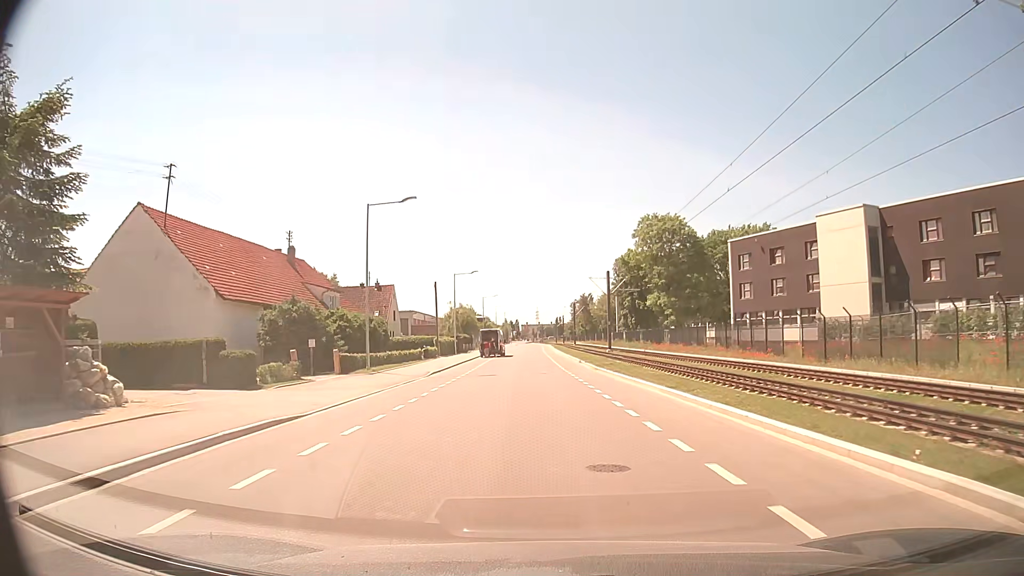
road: residential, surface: asphalt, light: Day
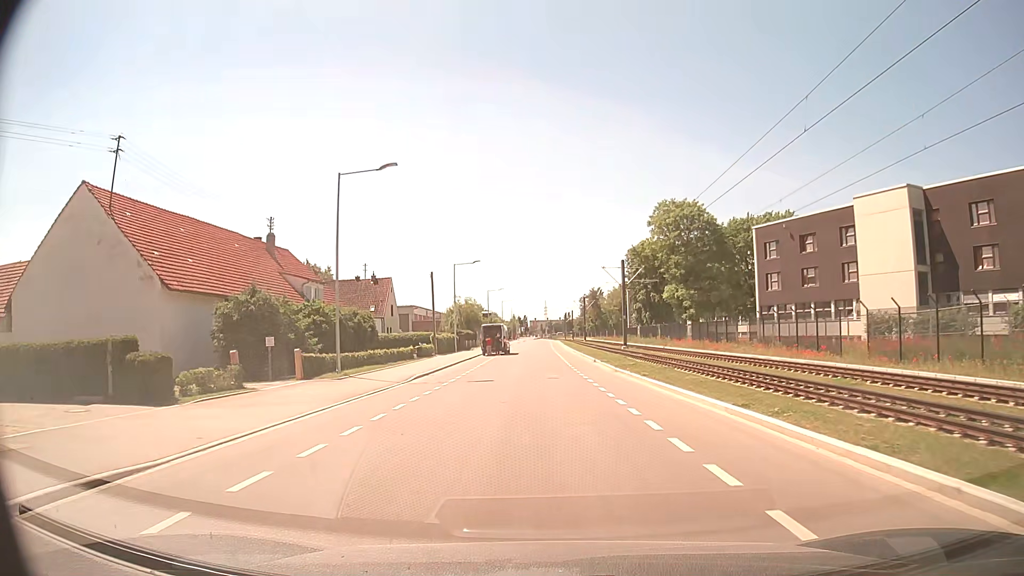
(0.0, +6.1) m; -1°
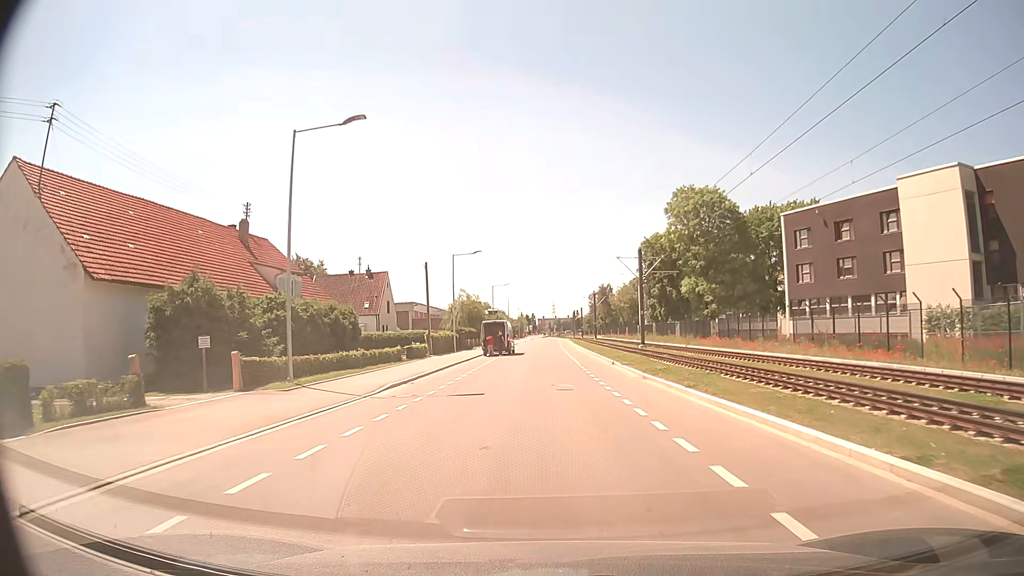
(0.0, +6.2) m; -1°
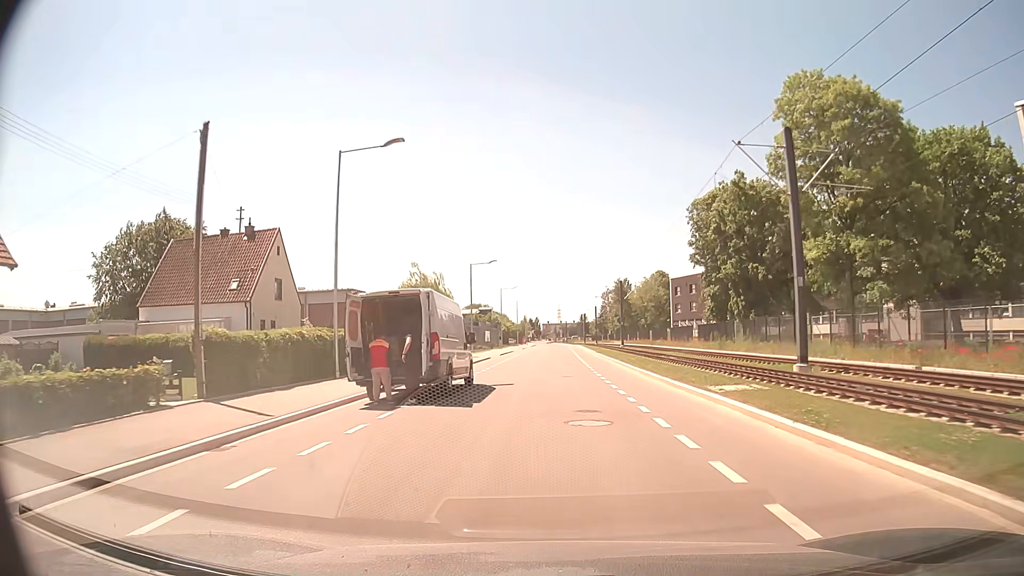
(-0.1, +34.0) m; 0°
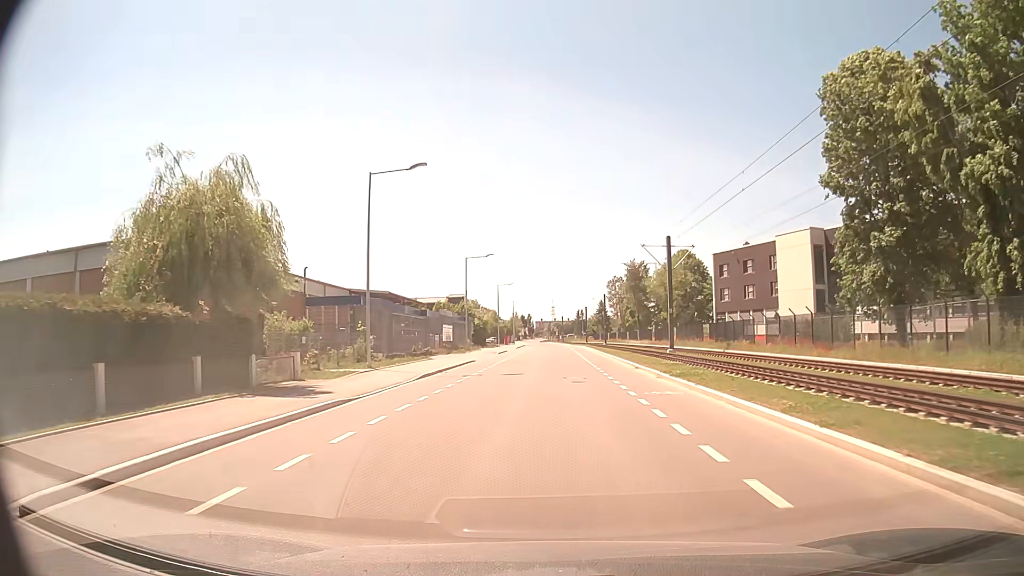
(+0.1, +35.1) m; +1°
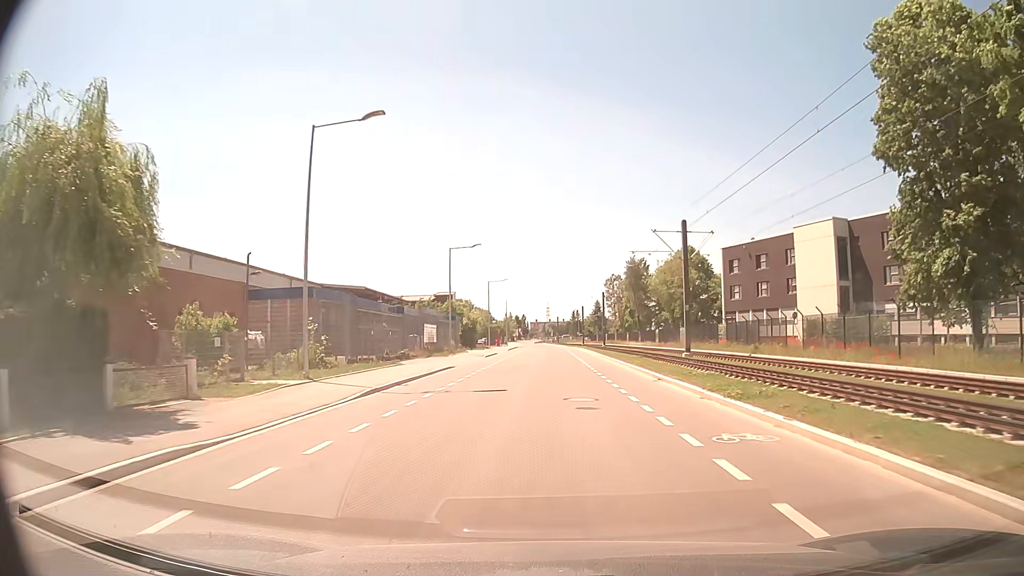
(0.0, +7.0) m; 0°
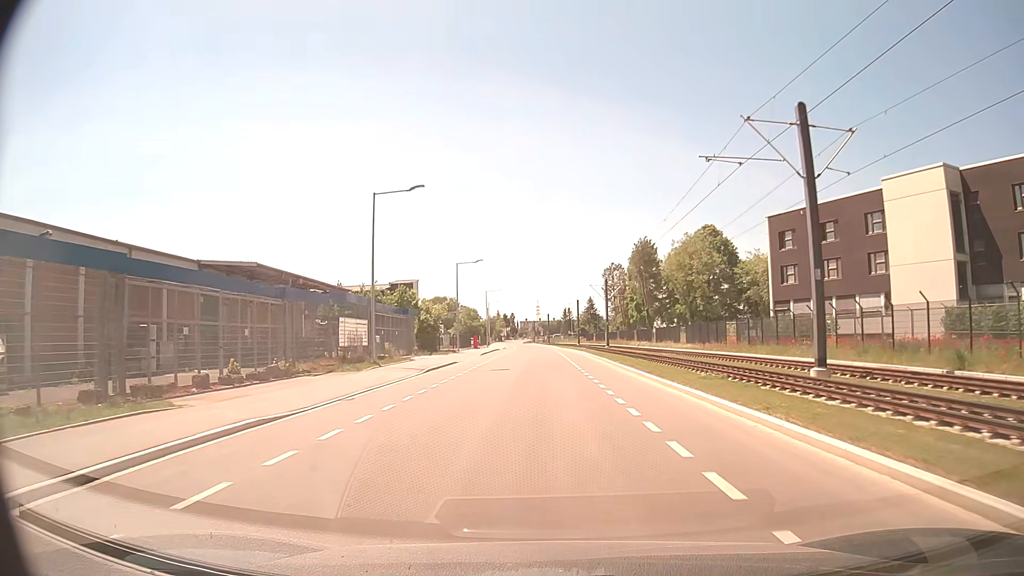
(+0.2, +20.8) m; +1°
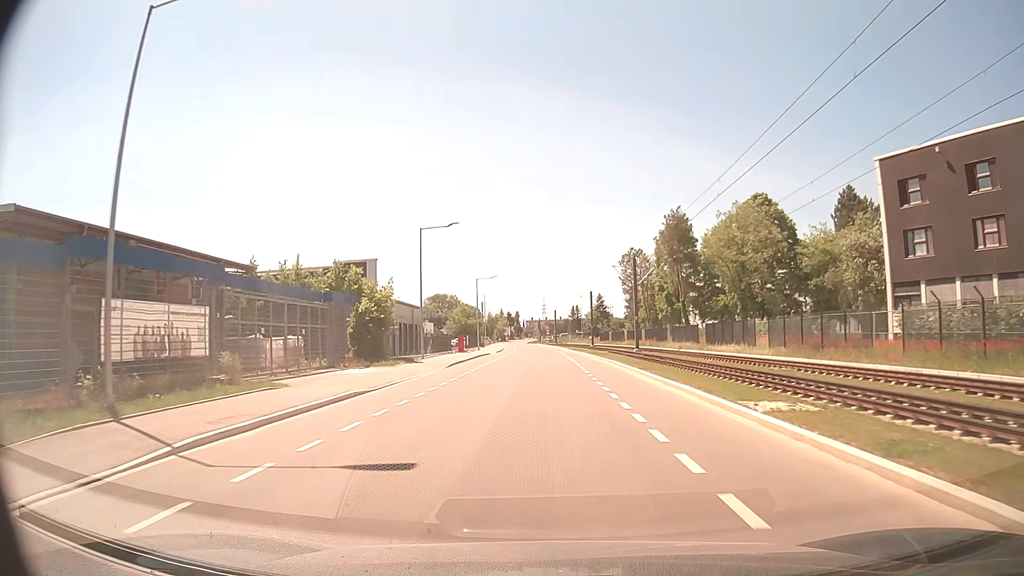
(0.0, +20.9) m; 0°
